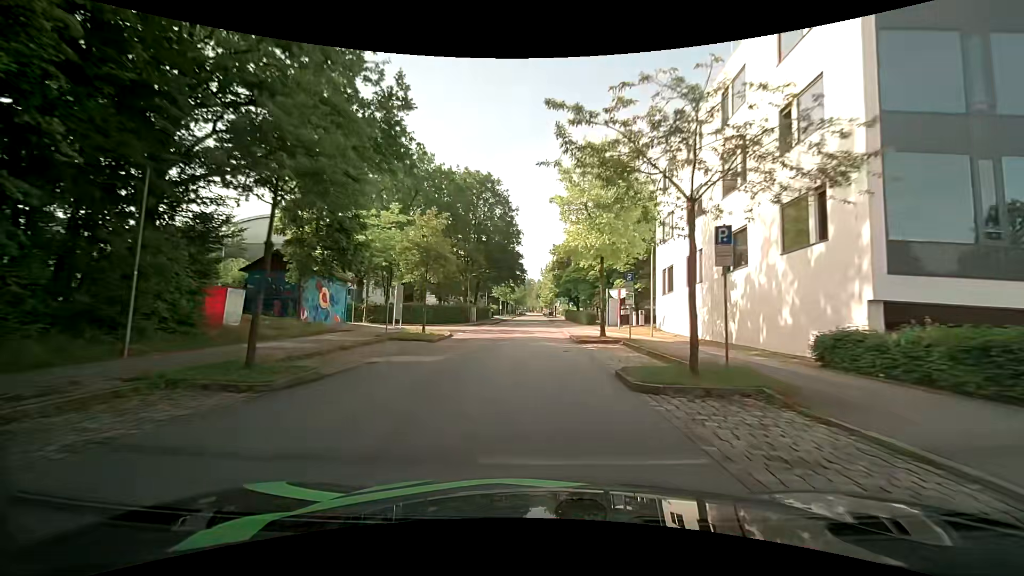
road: residential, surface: asphalt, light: Day
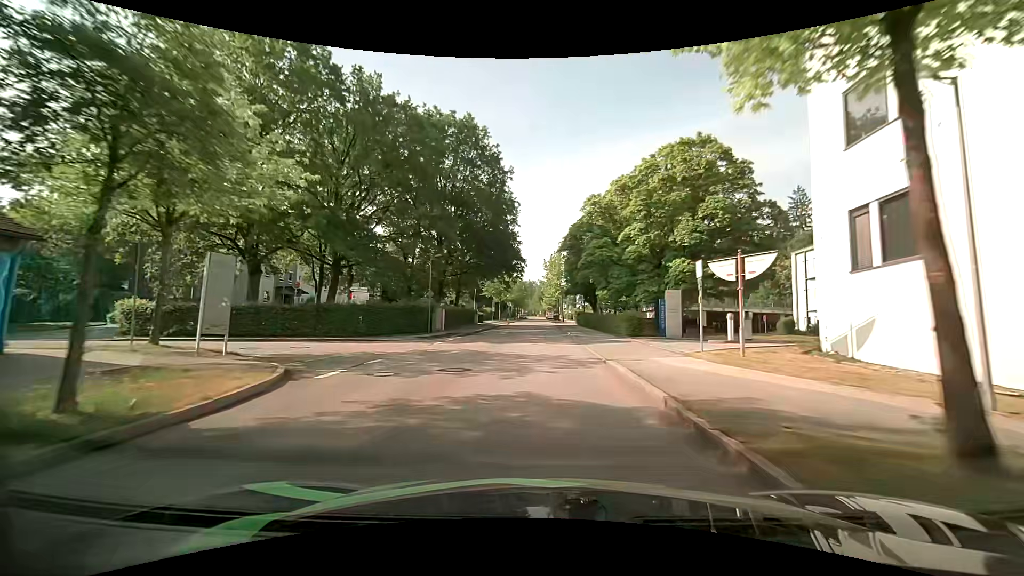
(+0.1, +20.1) m; 0°
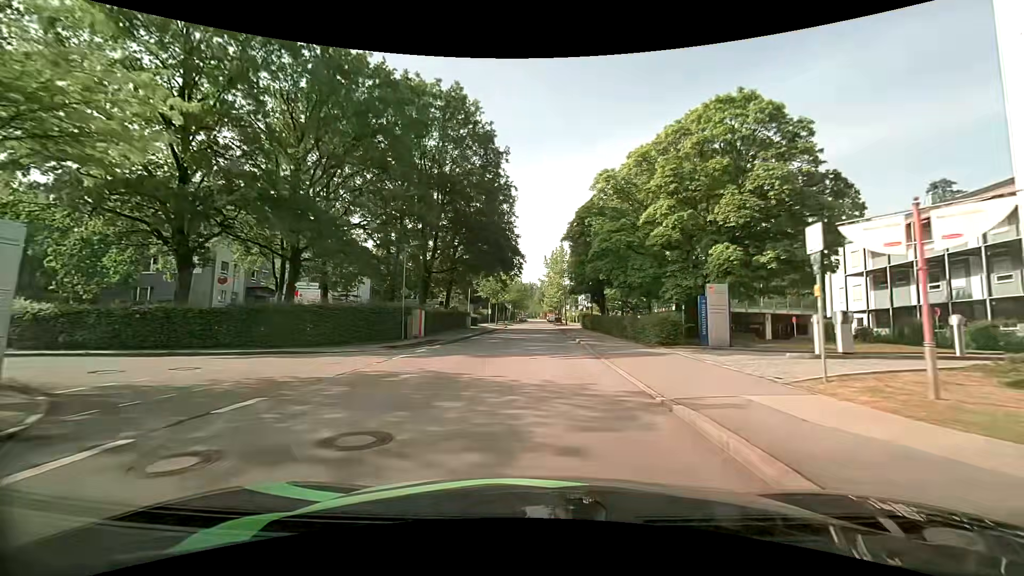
(-0.1, +6.6) m; 0°
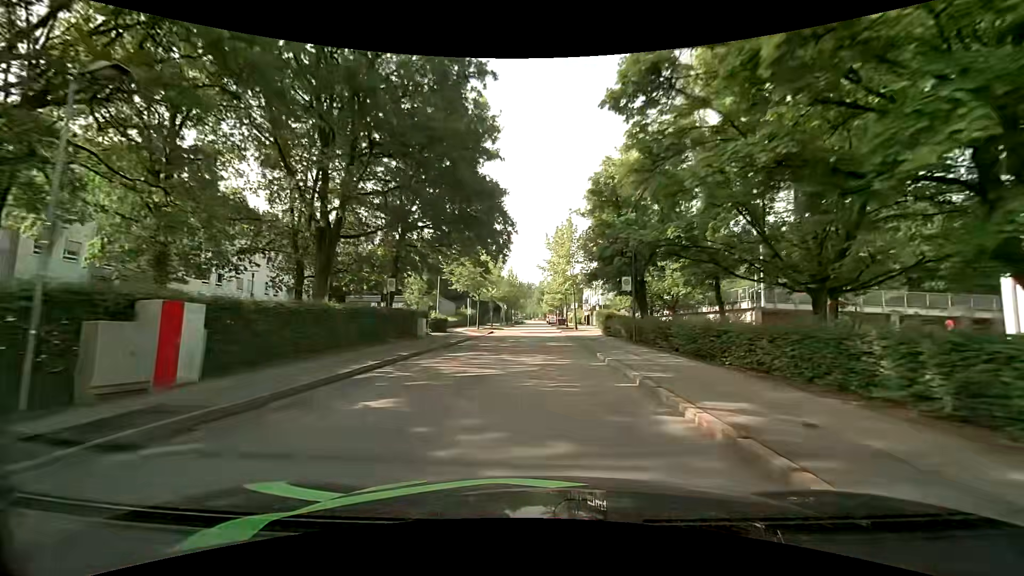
(-0.1, +19.7) m; 0°
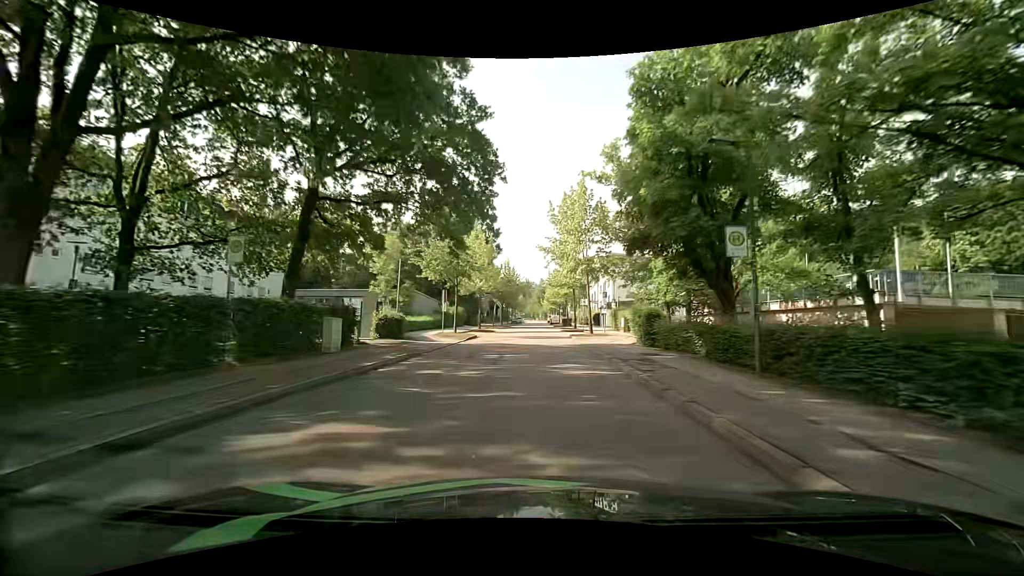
(-0.1, +13.4) m; 0°
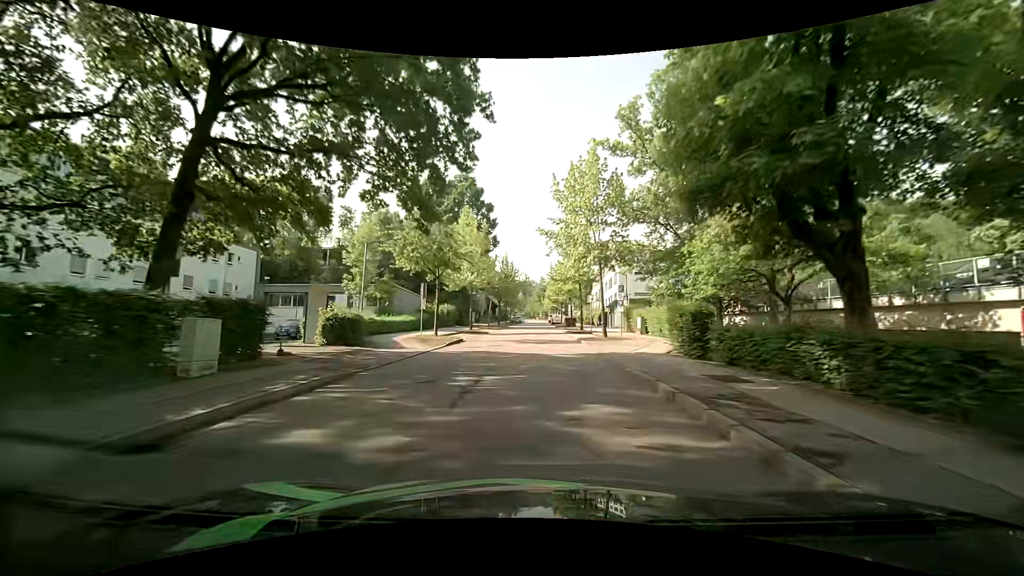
(0.0, +6.8) m; 0°
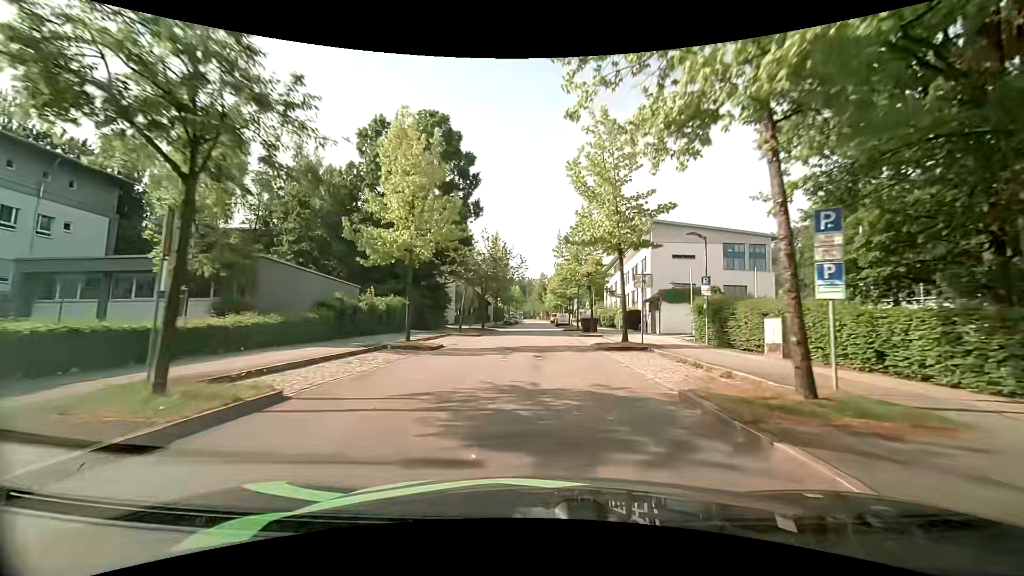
(0.0, +20.7) m; 0°
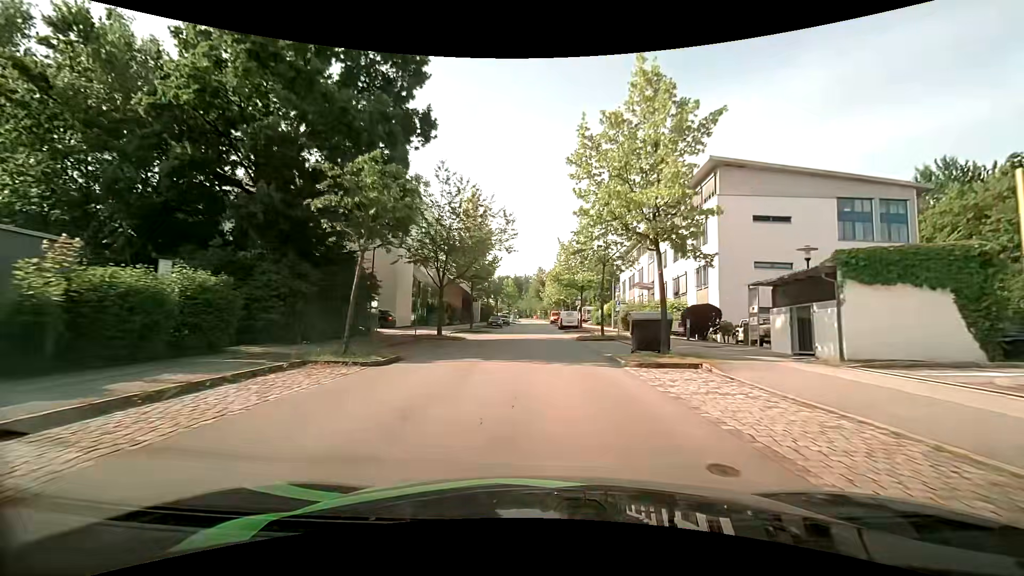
(-0.1, +20.9) m; -1°
(0, +10) (0, +20) (0, +30) (+1, +40) (+1, +50) (+1, +60) (+1, +70) (+1, +80) (+1, +90) (+2, +100) m
